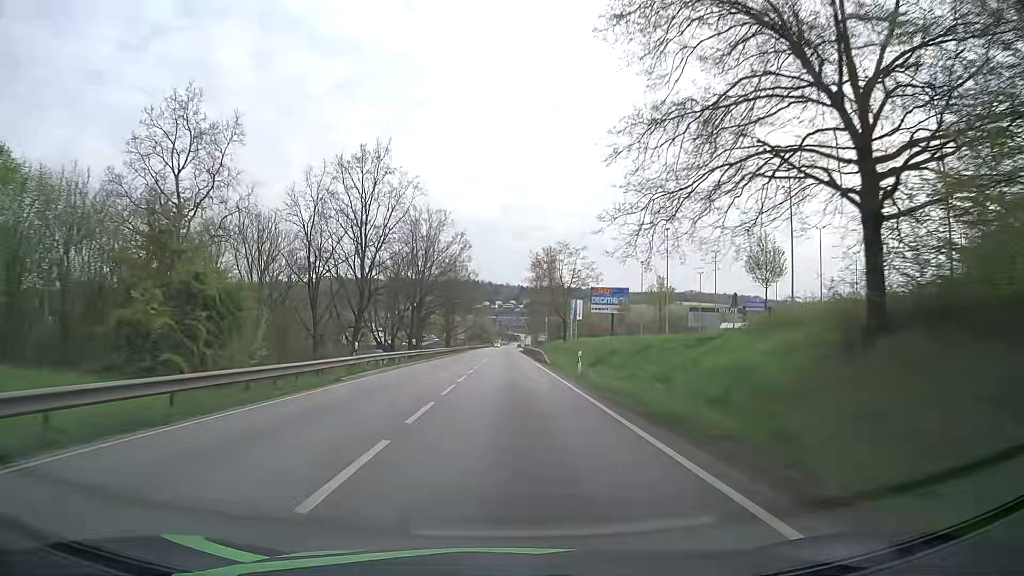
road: primary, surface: asphalt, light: Day
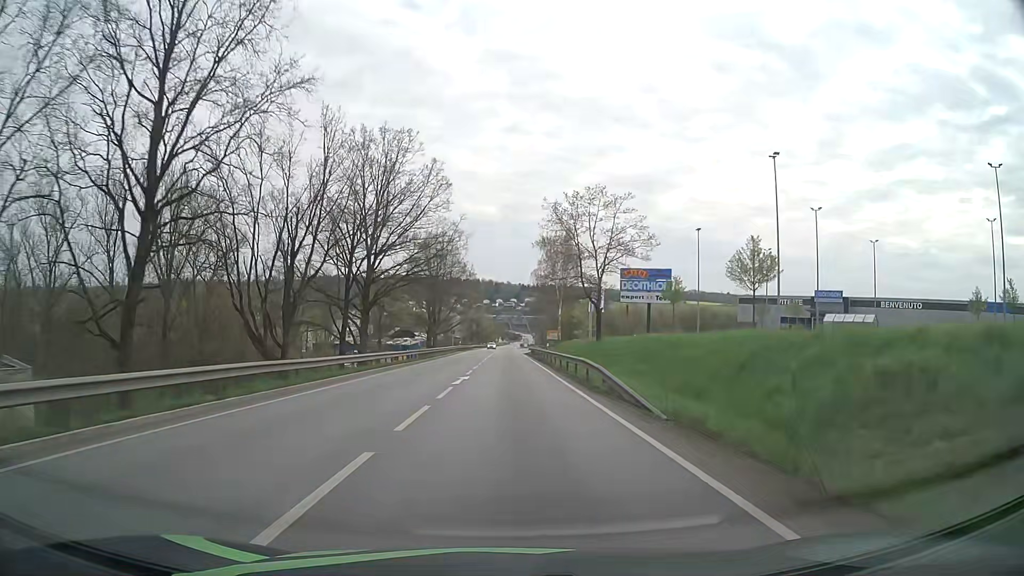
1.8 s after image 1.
(+0.1, +30.9) m; 0°
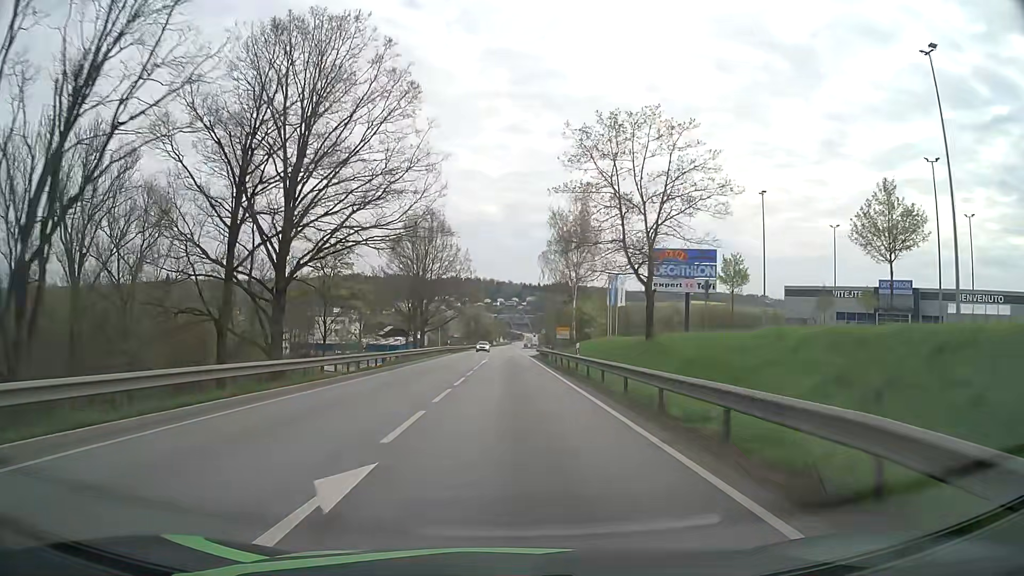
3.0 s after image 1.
(-0.1, +19.2) m; 0°
(0, +10) (0, +20) (0, +30) (0, +40) (0, +50) (0, +60) (0, +70) (0, +80) (0, +90) (0, +100) m
